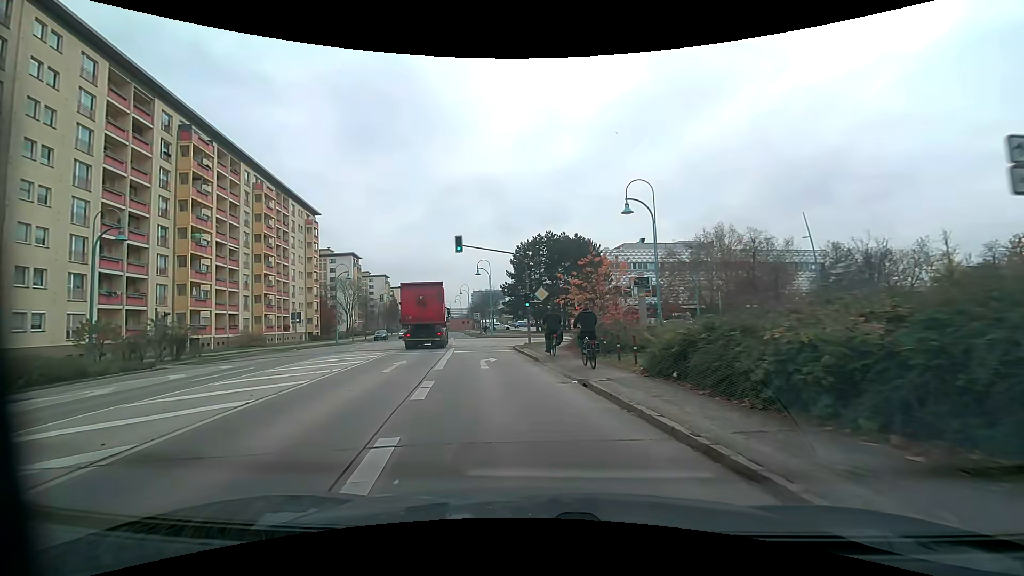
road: tertiary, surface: asphalt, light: Day
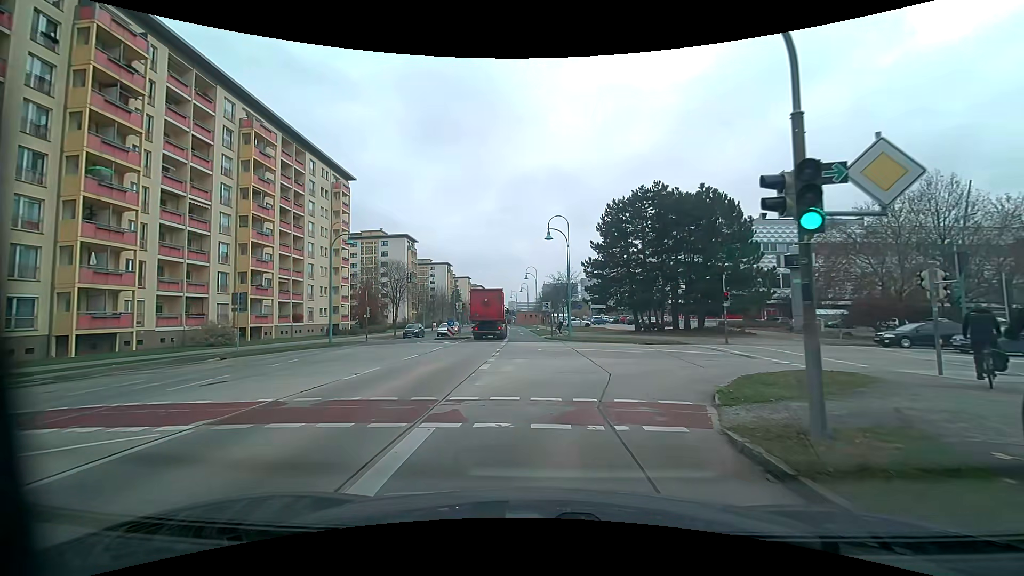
(-2.1, +23.1) m; -7°
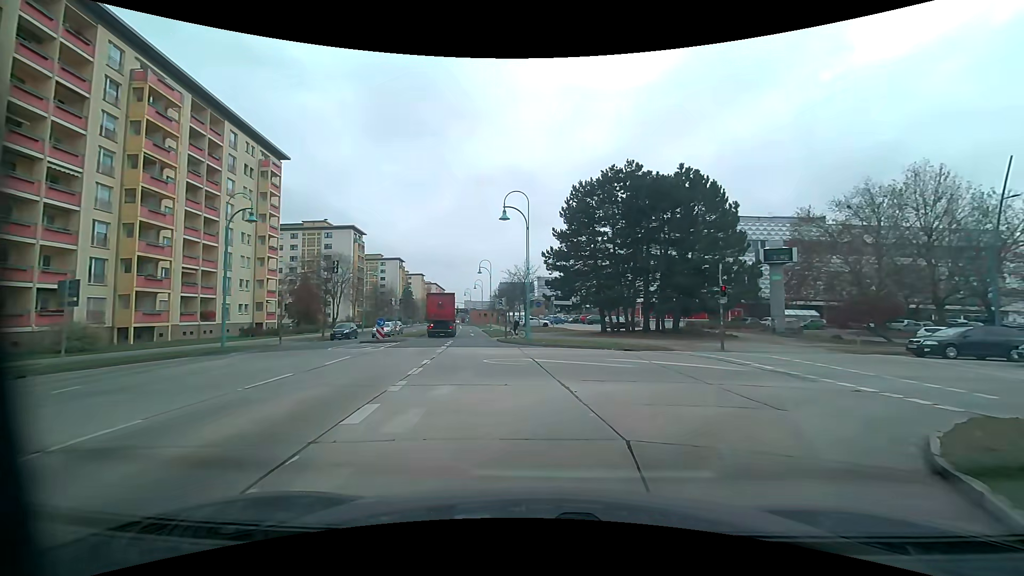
(+0.1, +7.2) m; +5°
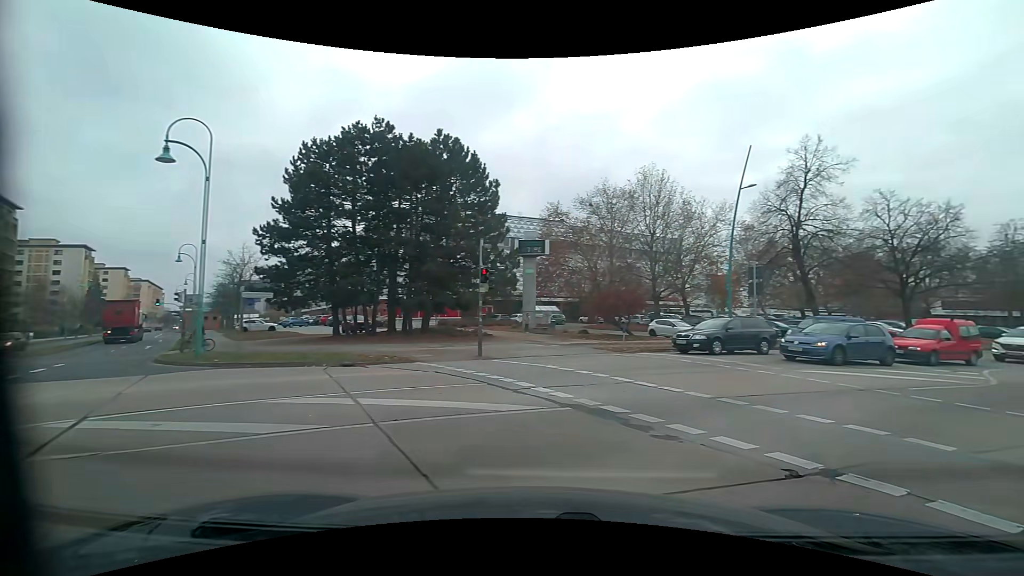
(+1.8, +8.5) m; +27°
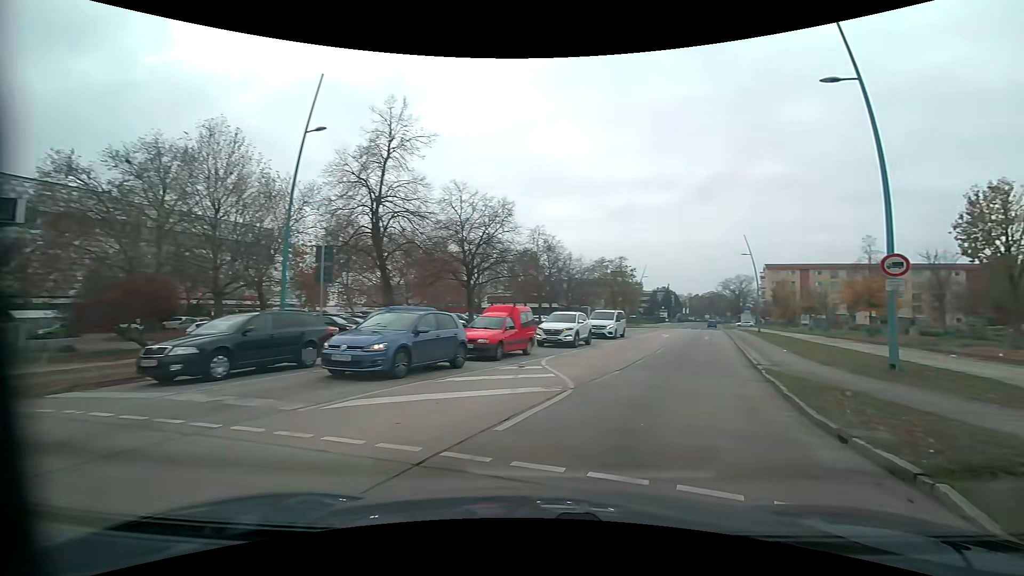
(+3.5, +8.1) m; +44°
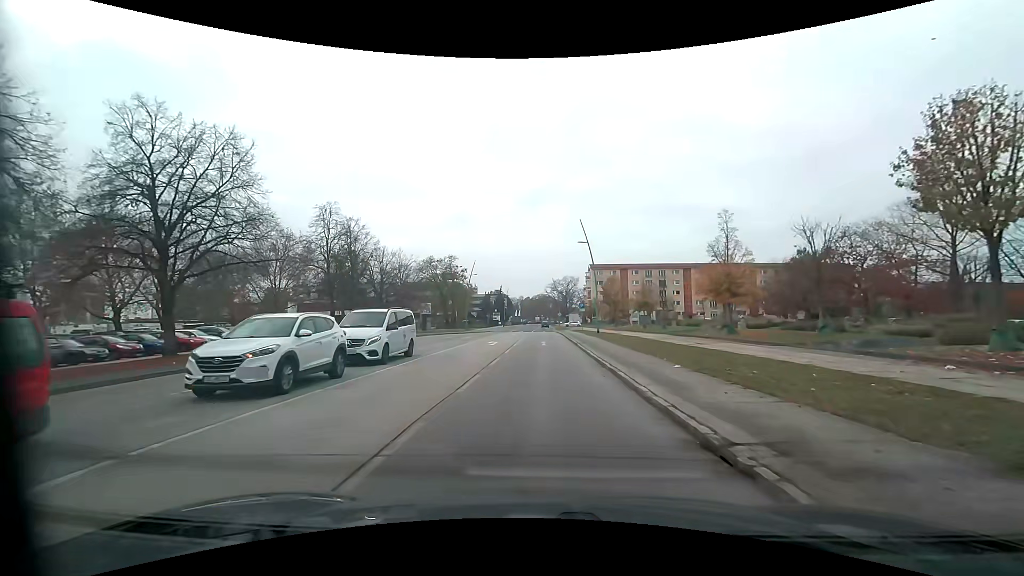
(+3.0, +12.6) m; +18°
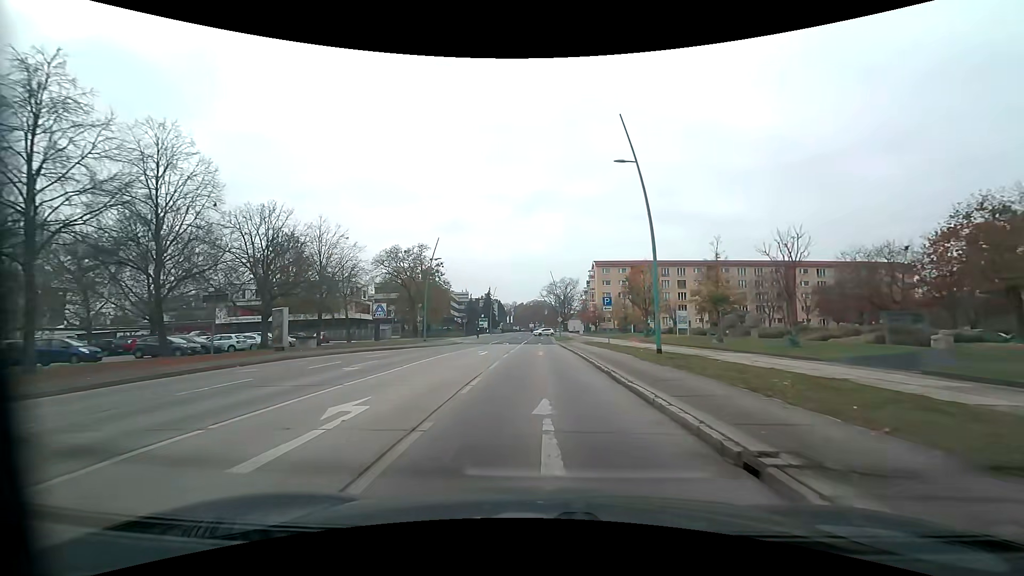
(+0.2, +24.3) m; +1°
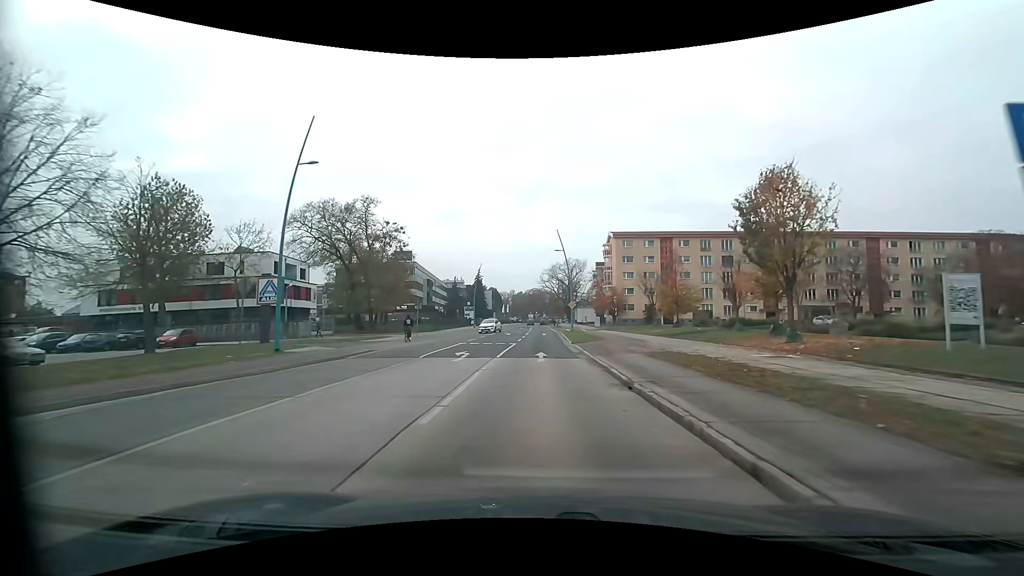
(-0.2, +27.9) m; 0°
(0, +10) (0, +20) (0, +30) (0, +40) (0, +50) (0, +60) (0, +70) (0, +80) (0, +90) (-1, +100) m
